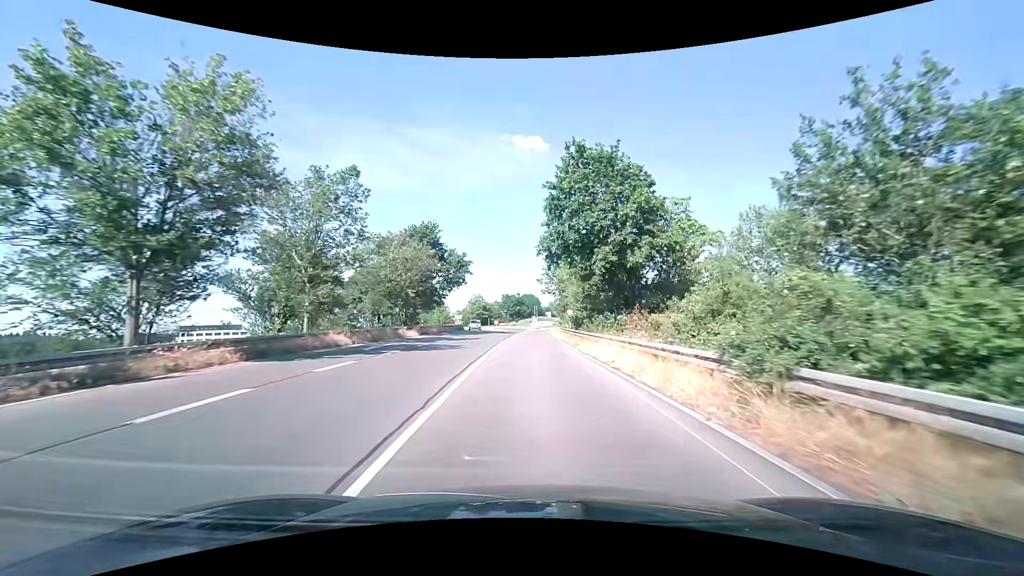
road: primary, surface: asphalt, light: Day
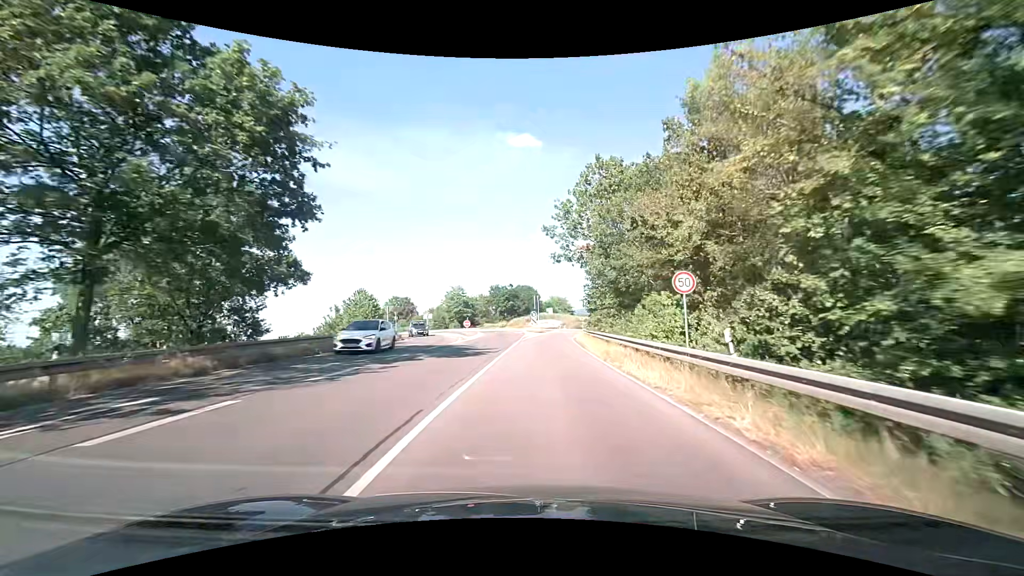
(-0.2, +36.7) m; 0°
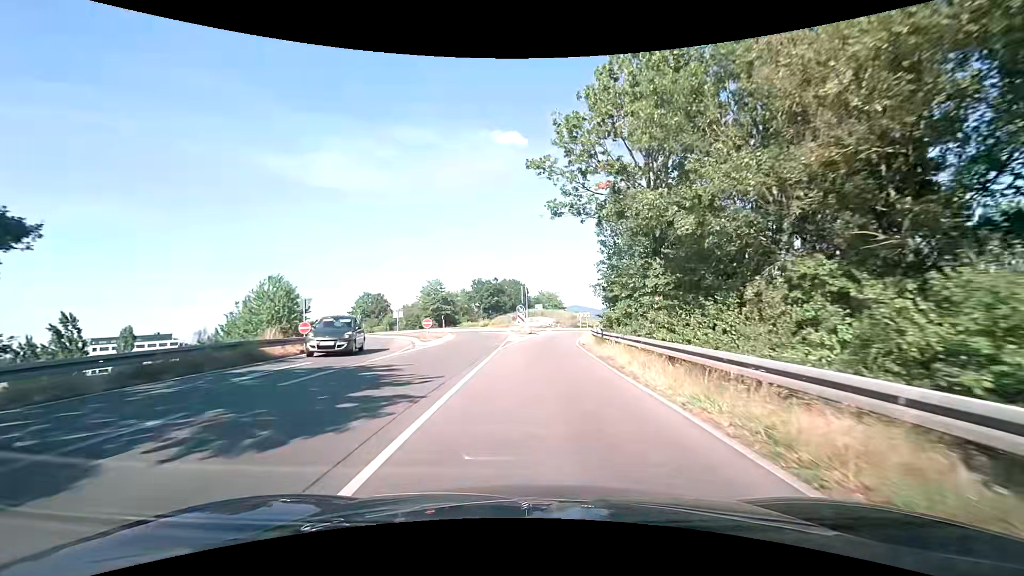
(+0.2, +13.0) m; +1°
(0, +10) (0, +20) (+1, +30) (+3, +40) (+6, +49) (+12, +57) (+18, +65) (+21, +74) (+18, +84) (+14, +93) m
